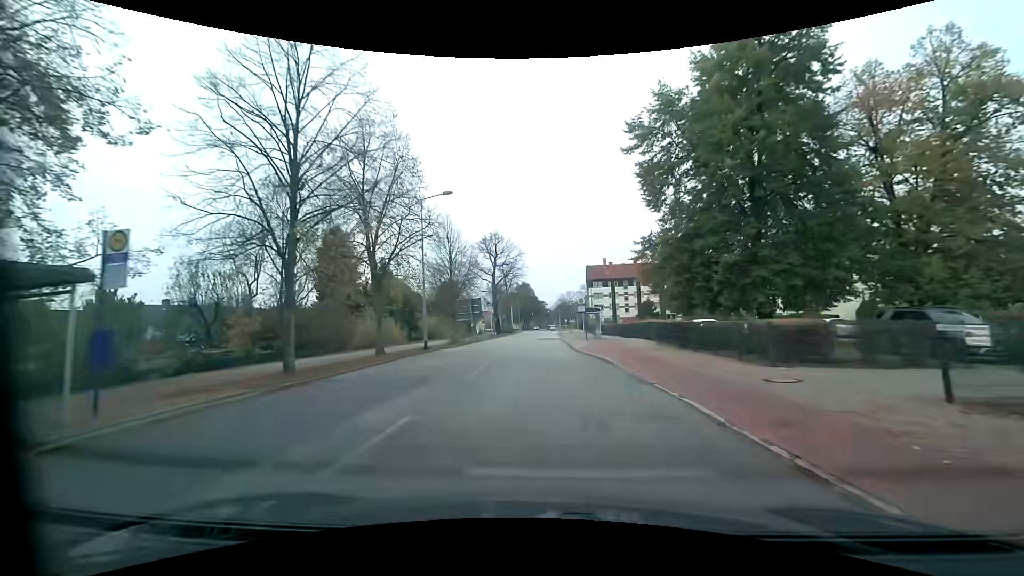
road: residential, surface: asphalt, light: Day
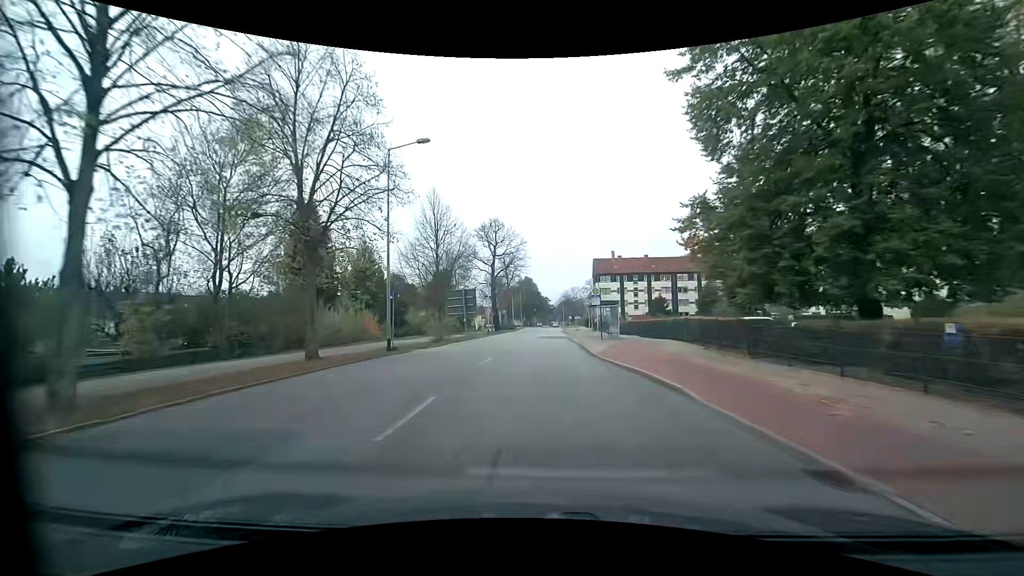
(0.0, +8.0) m; -1°
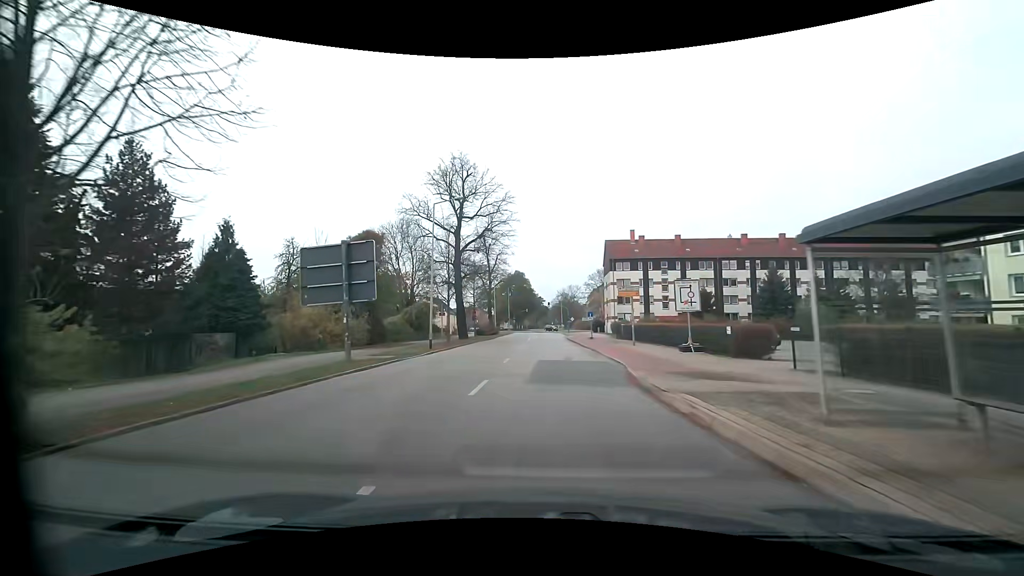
(+0.3, +31.3) m; +1°
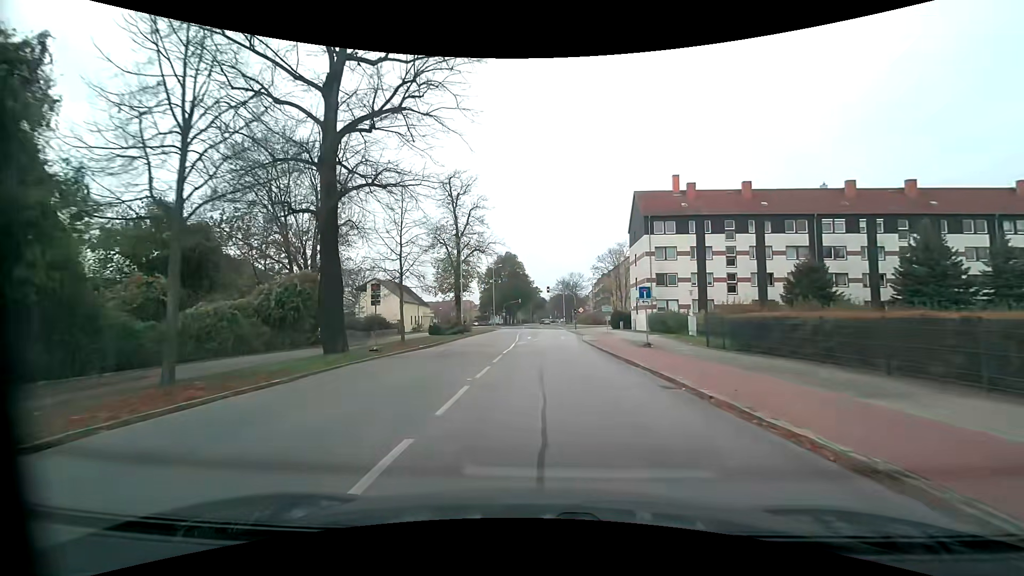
(+0.3, +29.8) m; +1°
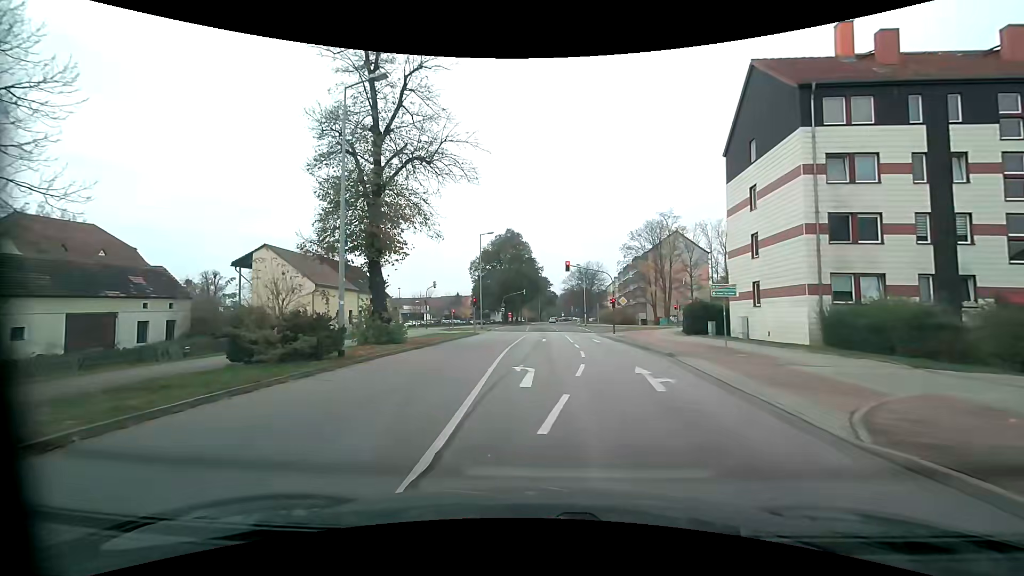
(-0.4, +29.7) m; -1°
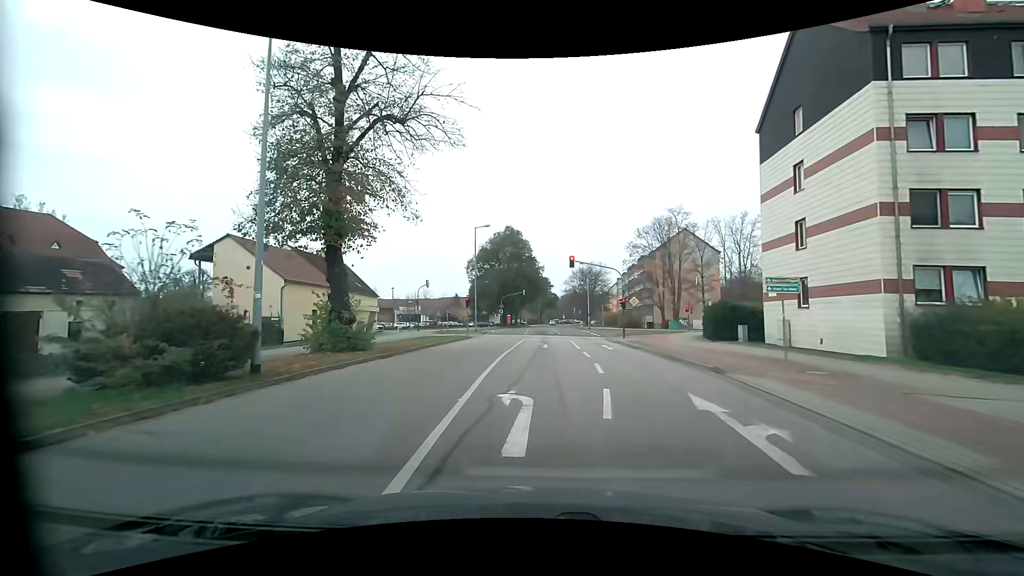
(0.0, +4.9) m; 0°
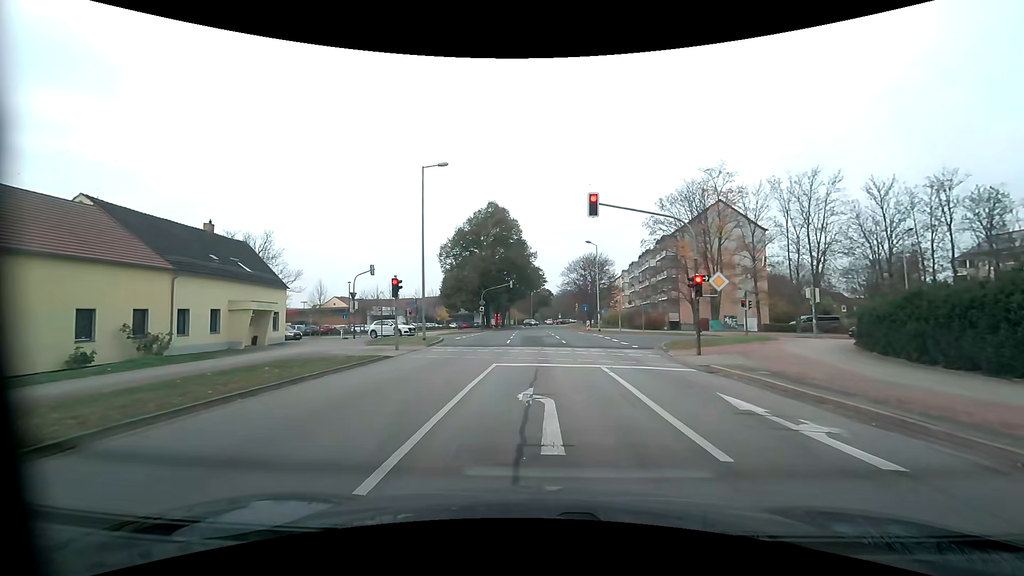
(0.0, +19.3) m; +1°
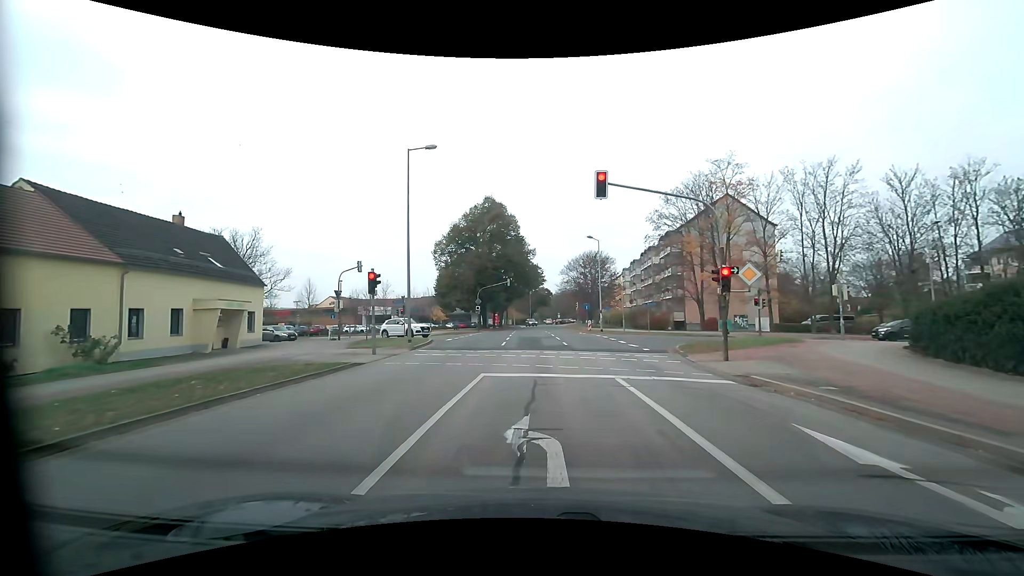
(0.0, +2.9) m; -1°
(0, +10) (0, +20) (0, +30) (-1, +40) (-7, +47) (-16, +51) (-26, +55) (-35, +58) (-44, +62) (-54, +66) m
